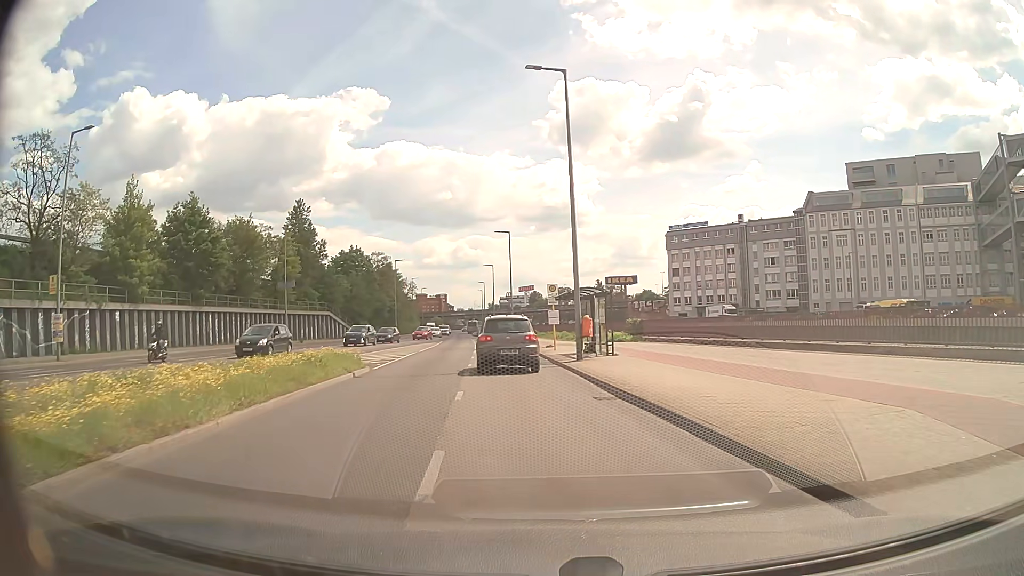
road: secondary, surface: asphalt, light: Day
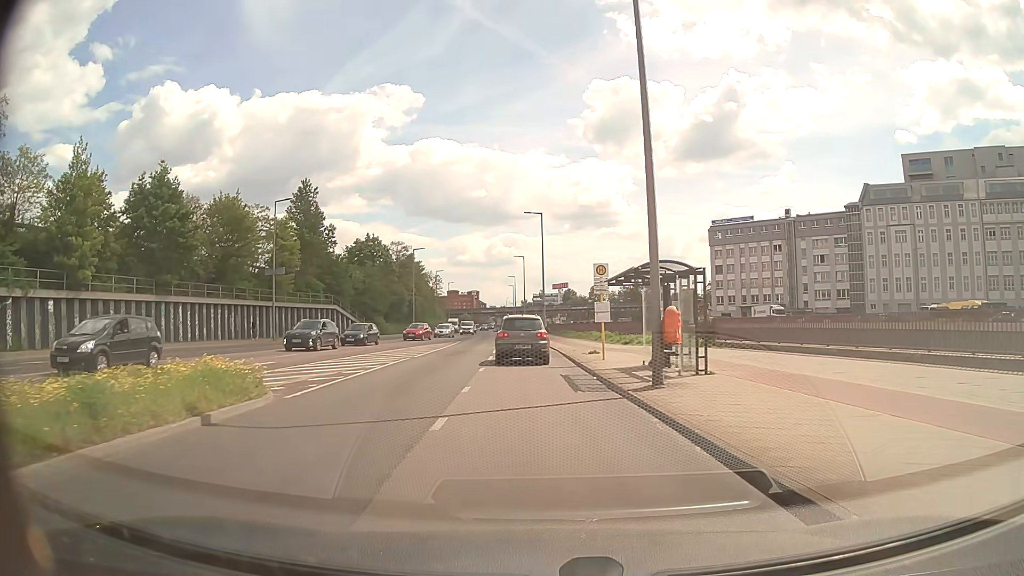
(-0.3, +10.3) m; -3°
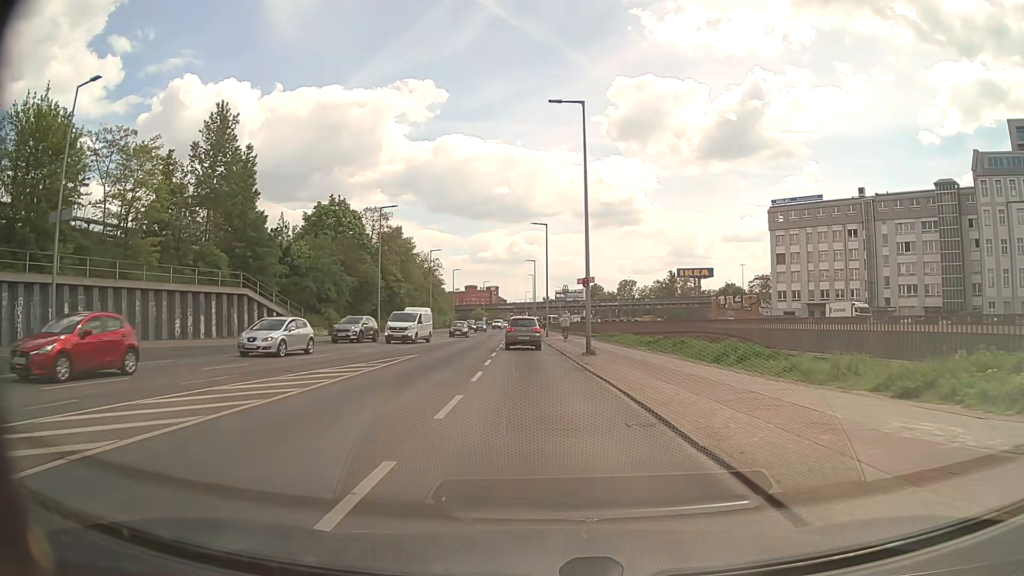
(-0.8, +28.1) m; -2°
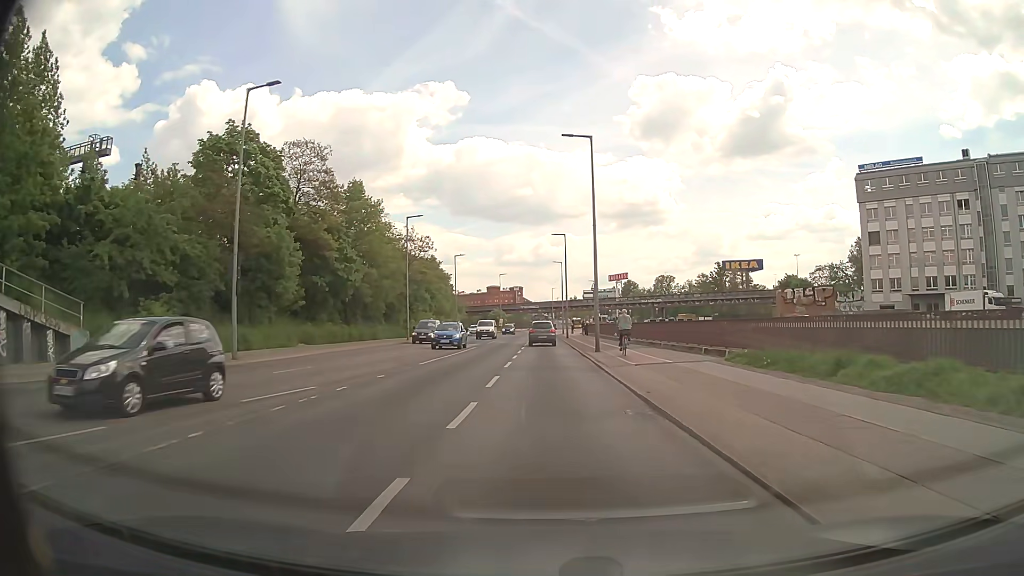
(-1.0, +30.5) m; -3°
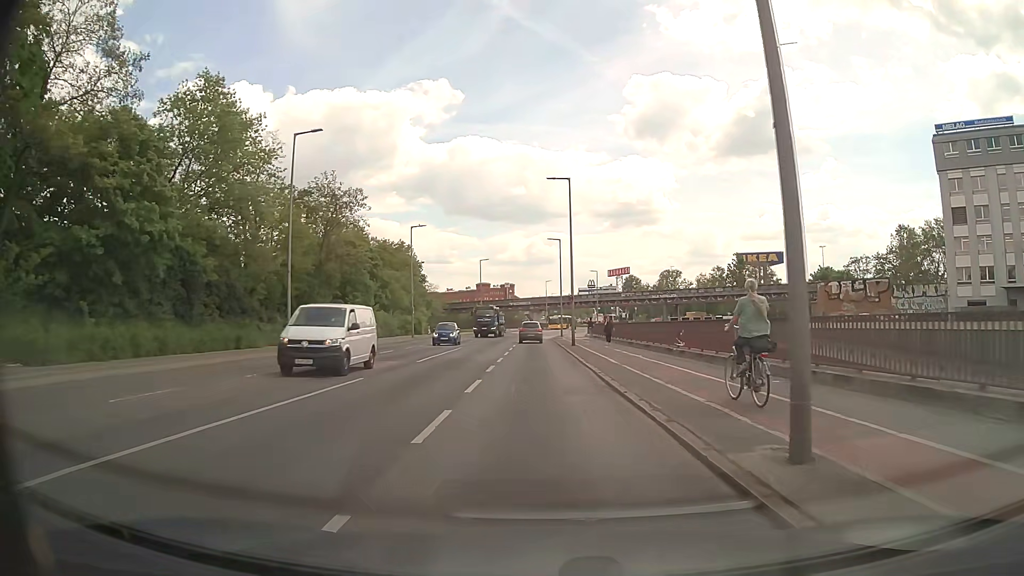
(+0.2, +26.1) m; +1°
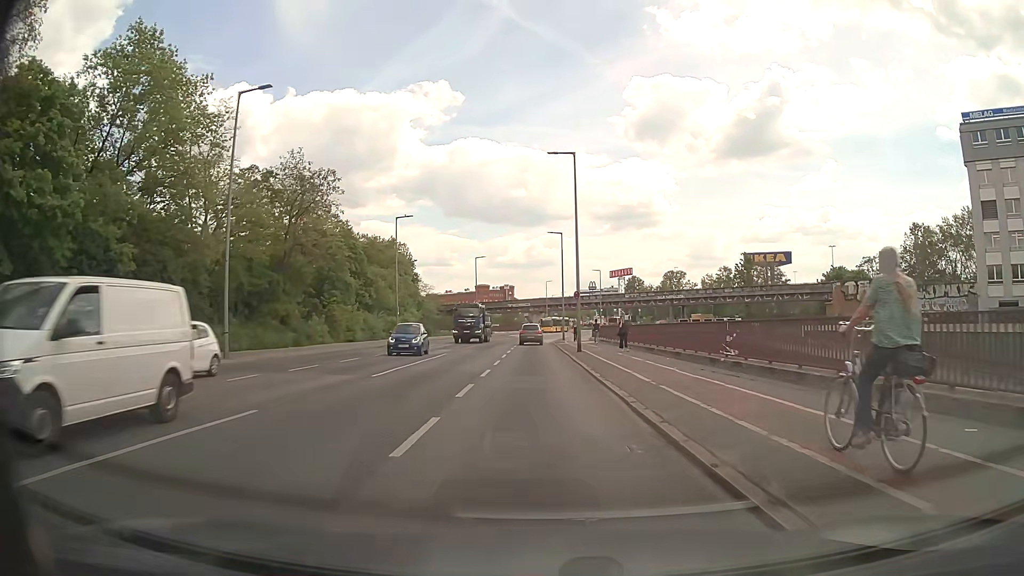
(0.0, +6.7) m; 0°
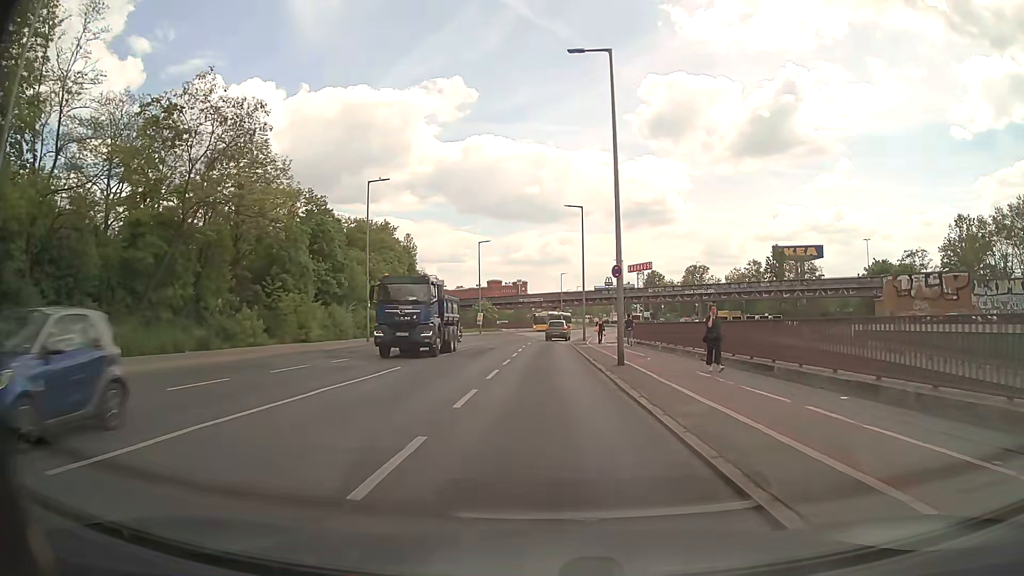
(-0.1, +13.7) m; -1°
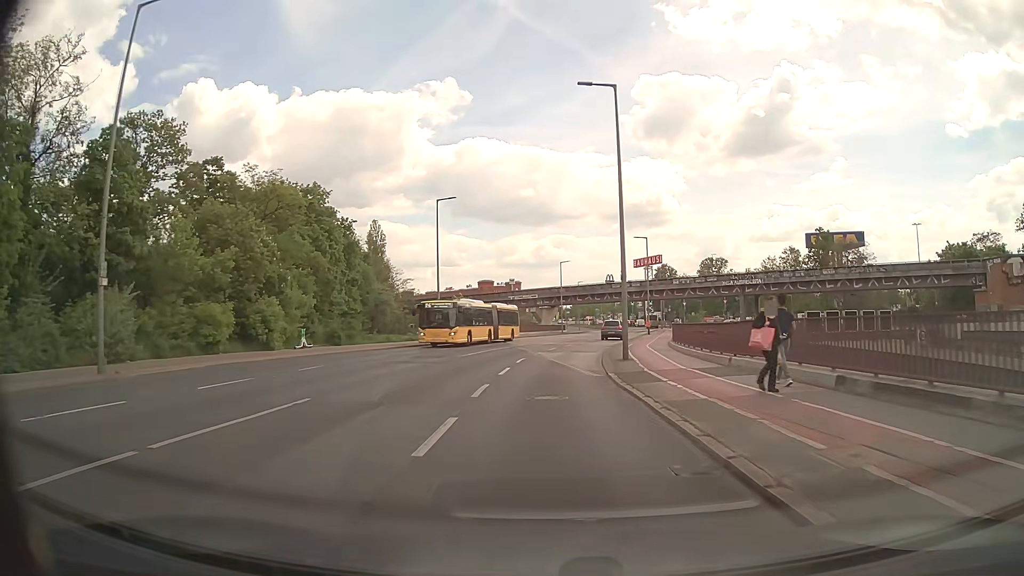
(0.0, +28.0) m; 0°
(0, +10) (0, +20) (+1, +30) (+3, +40) (+5, +50) (+7, +59) (+9, +69) (+11, +79) (+13, +89) (+15, +99) m
